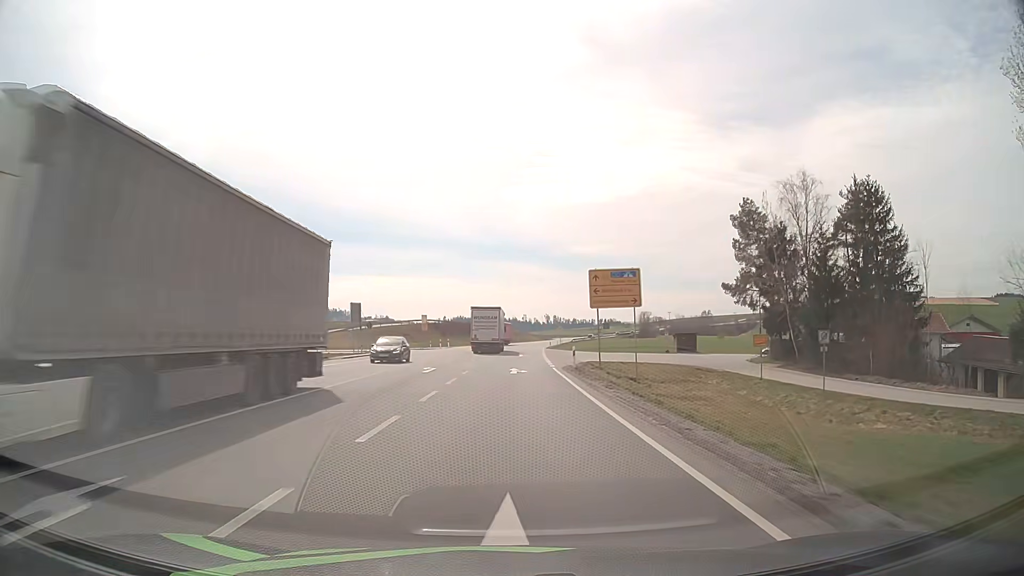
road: primary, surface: asphalt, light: Day
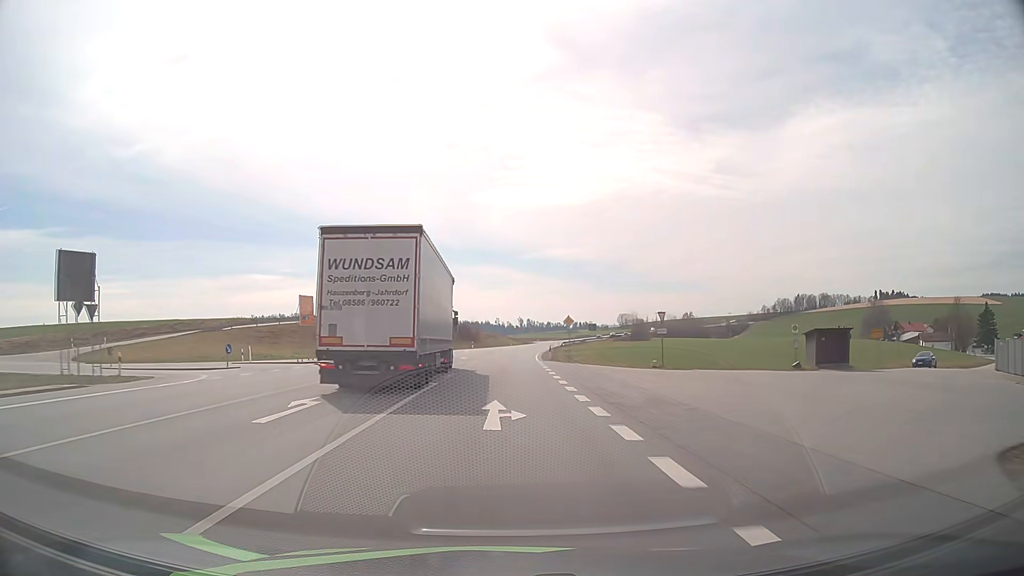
(+0.8, +44.4) m; +2°
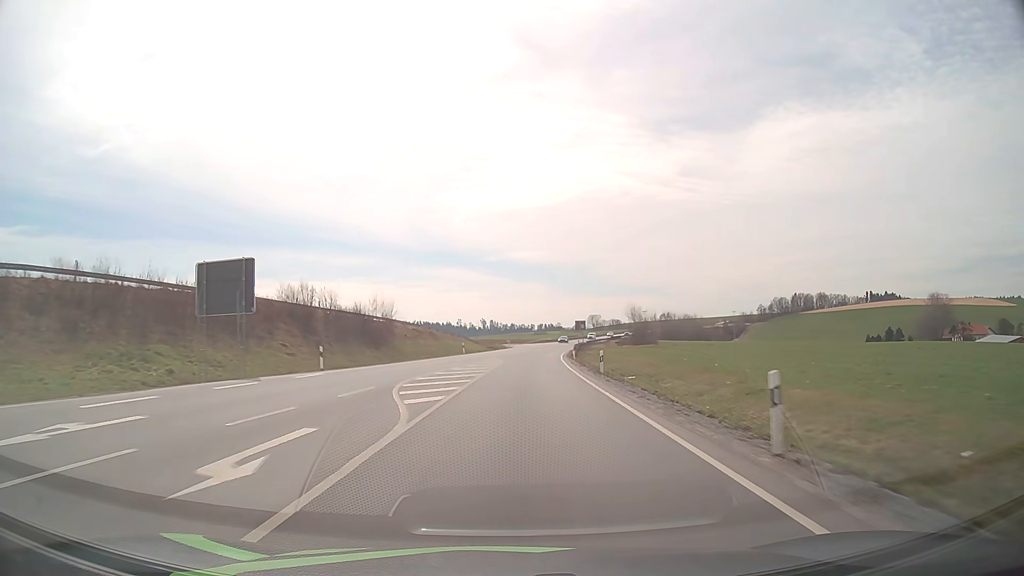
(+1.4, +73.3) m; +3°
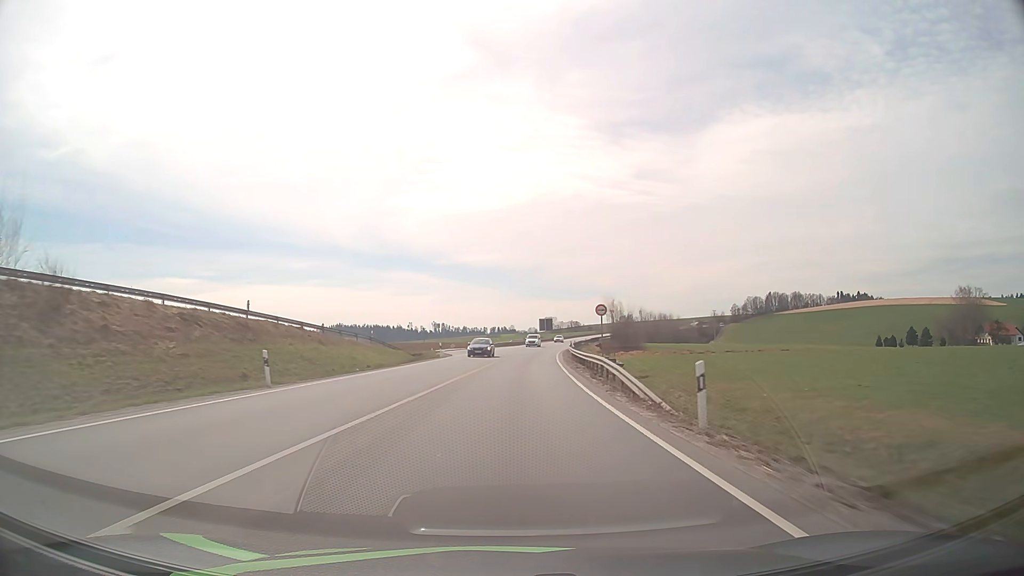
(+1.7, +43.9) m; +4°
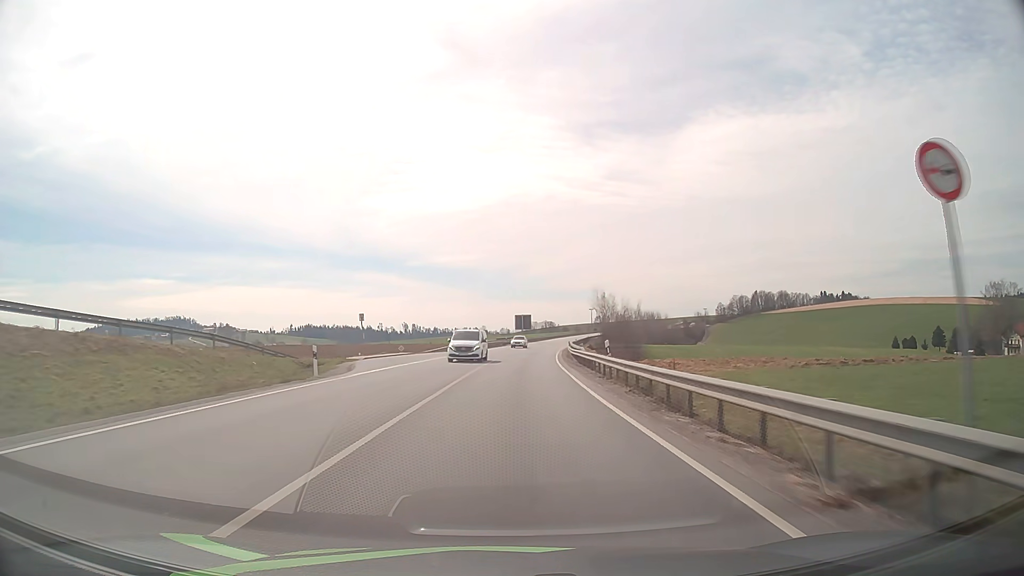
(+0.6, +29.3) m; +2°
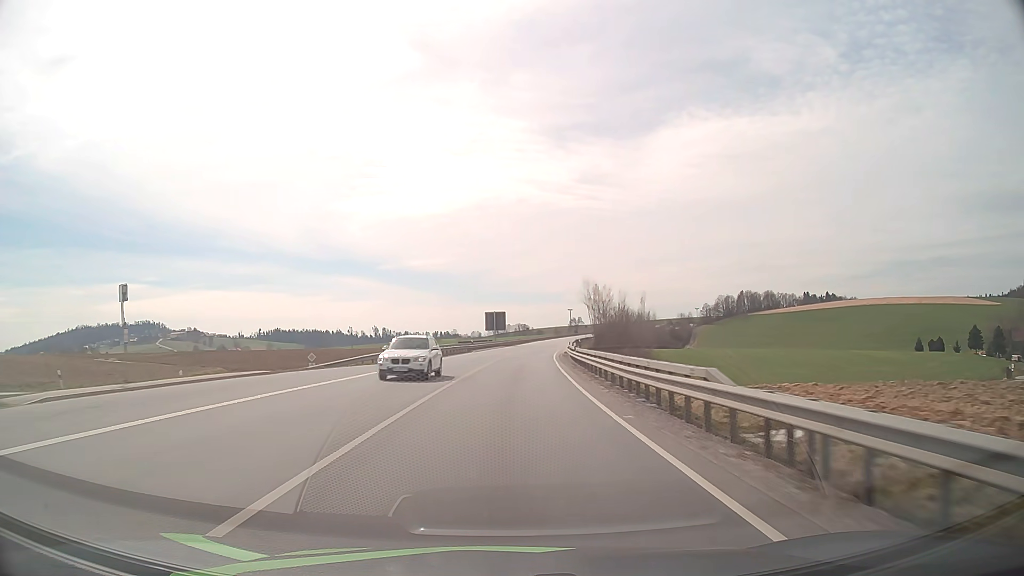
(+0.7, +29.3) m; +2°
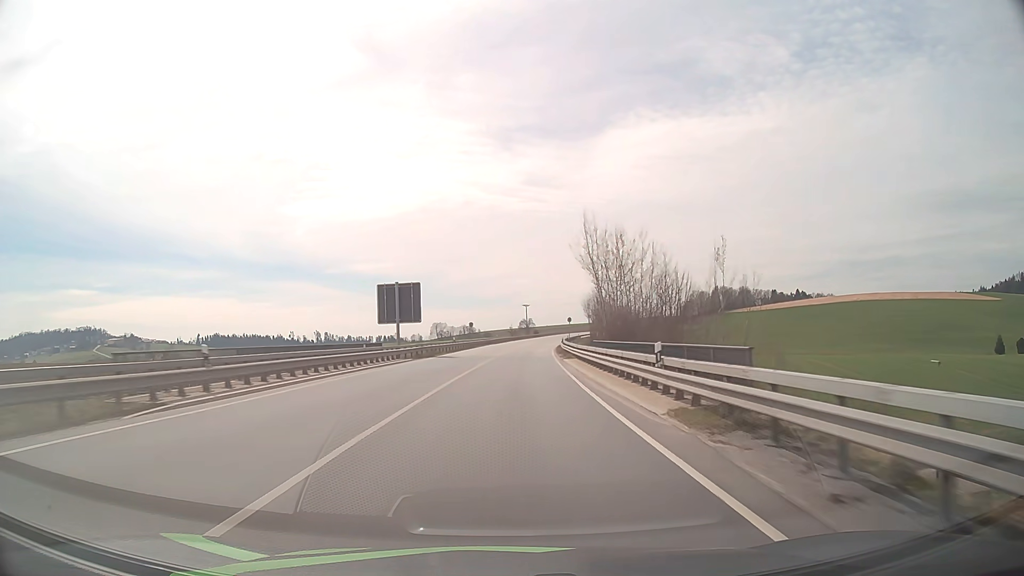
(+2.4, +58.8) m; +5°
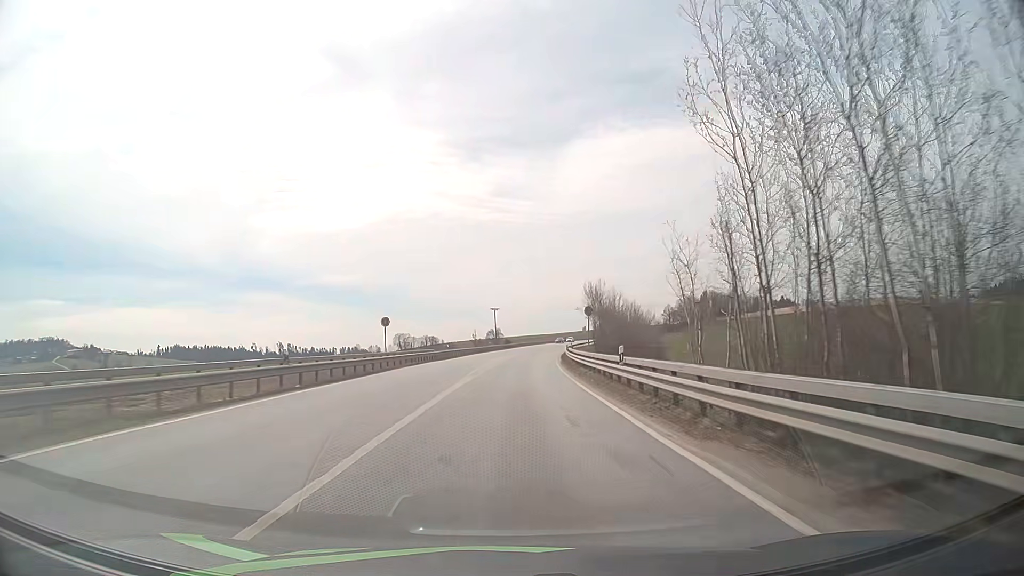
(+0.9, +44.5) m; +3°
(0, +10) (0, +20) (+1, +30) (+1, +40) (+2, +50) (+2, +60) (+3, +70) (+4, +80) (+5, +90) (+6, +100) m
